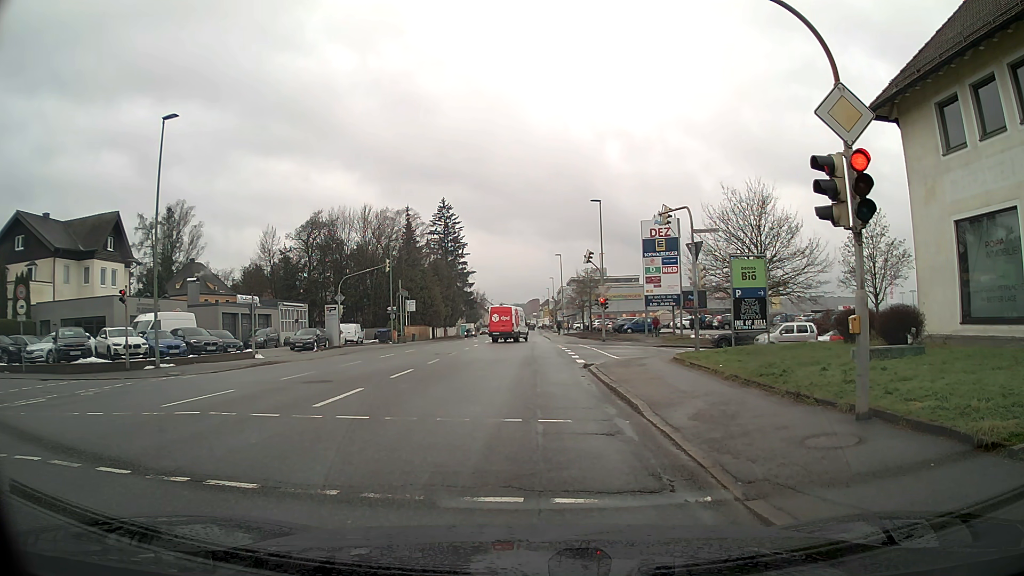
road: tertiary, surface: asphalt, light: Day
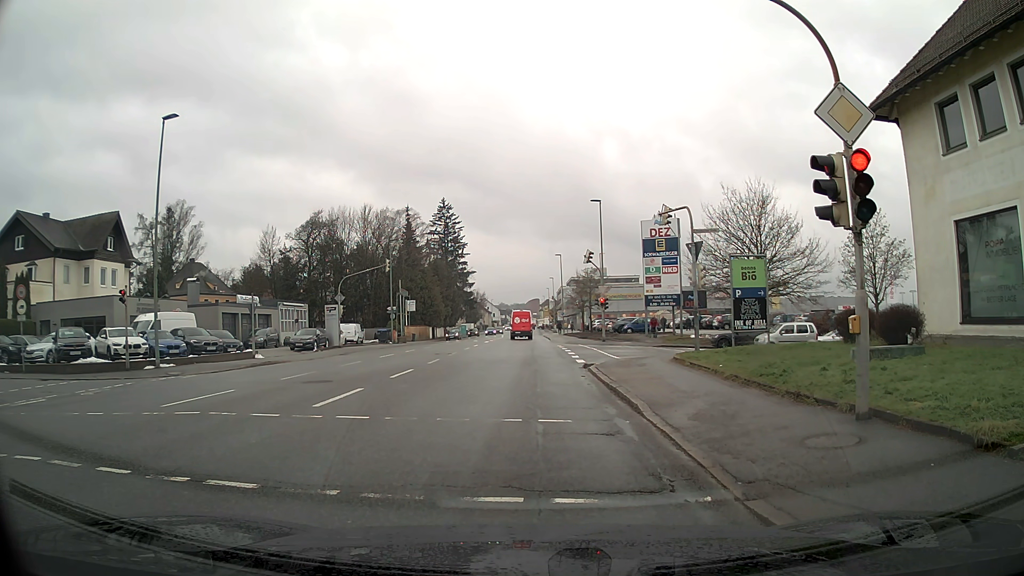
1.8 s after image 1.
(0.0, 0.0) m; 0°
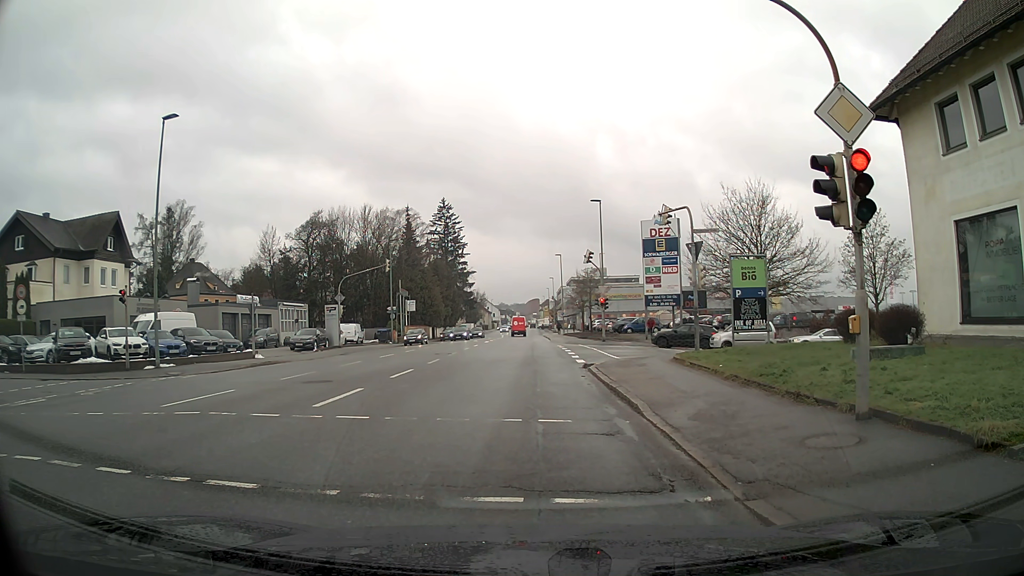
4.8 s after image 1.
(0.0, 0.0) m; 0°
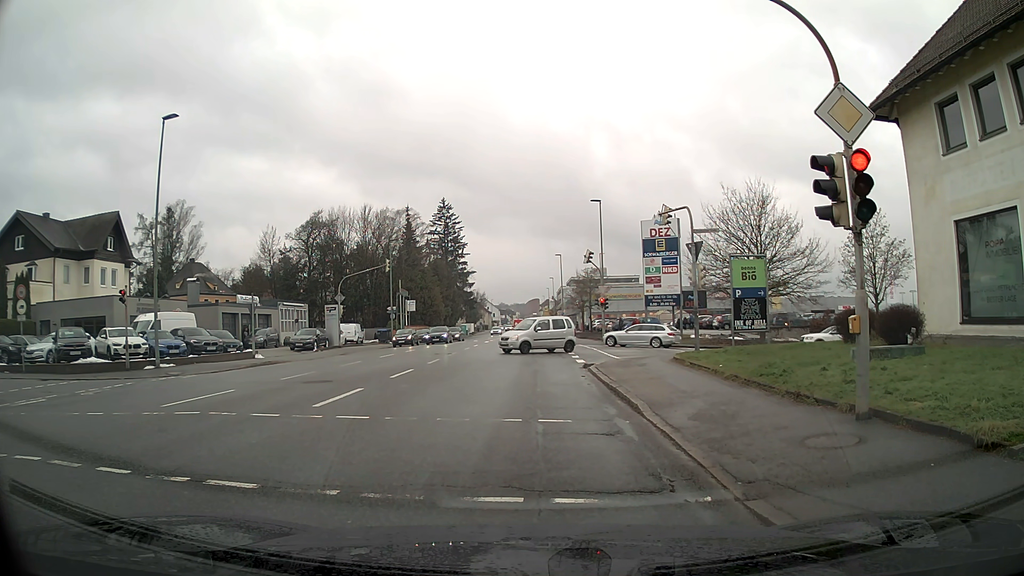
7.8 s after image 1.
(0.0, 0.0) m; 0°
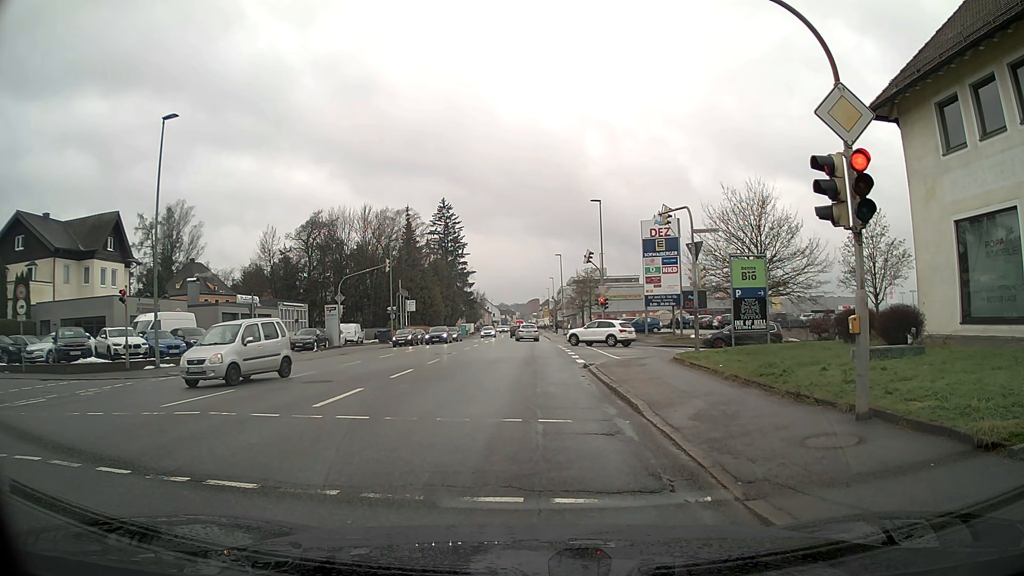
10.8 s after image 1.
(0.0, 0.0) m; 0°
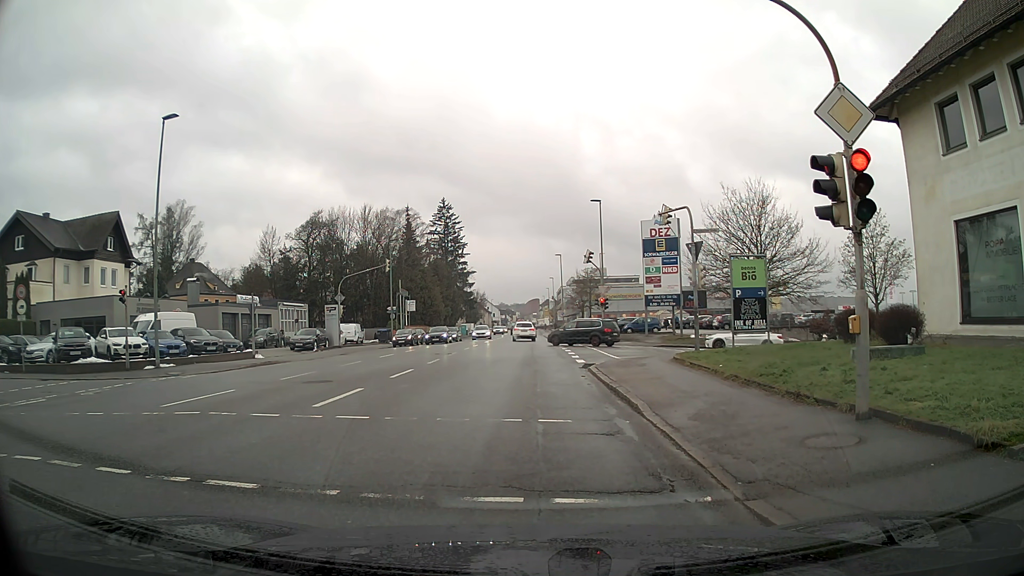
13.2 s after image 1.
(0.0, 0.0) m; 0°
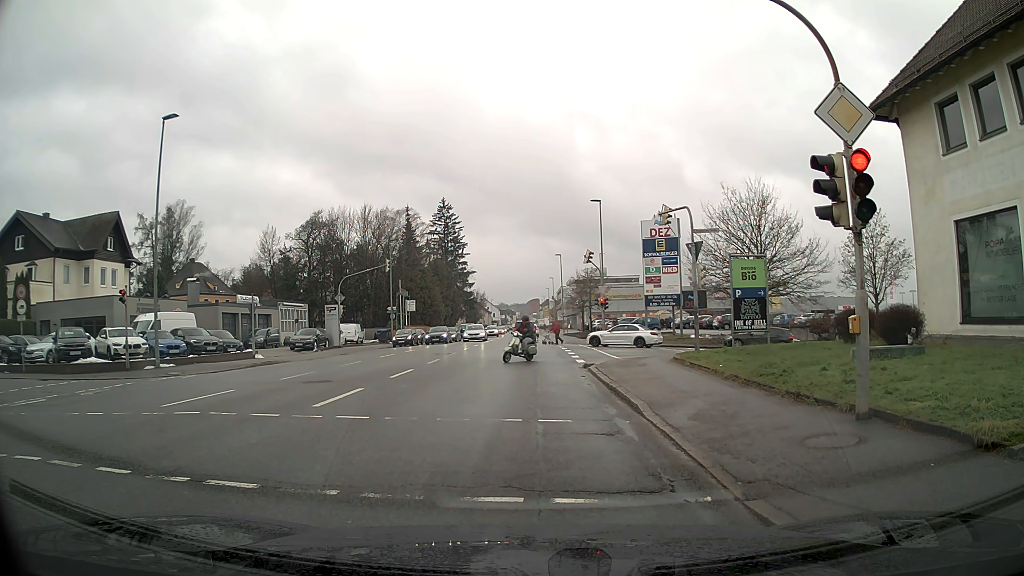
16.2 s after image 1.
(0.0, 0.0) m; 0°
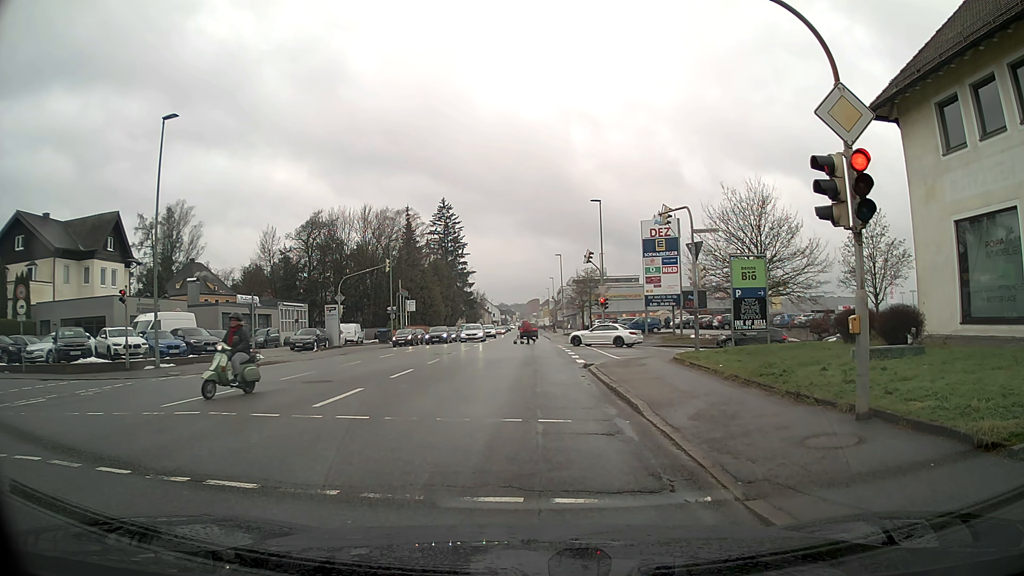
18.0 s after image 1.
(0.0, 0.0) m; 0°
(0, +10) (0, +20) (+4, +29) (+13, +31) (+23, +31) (+33, +32) (+43, +33) (+53, +35) (+62, +38) (+69, +46) m
